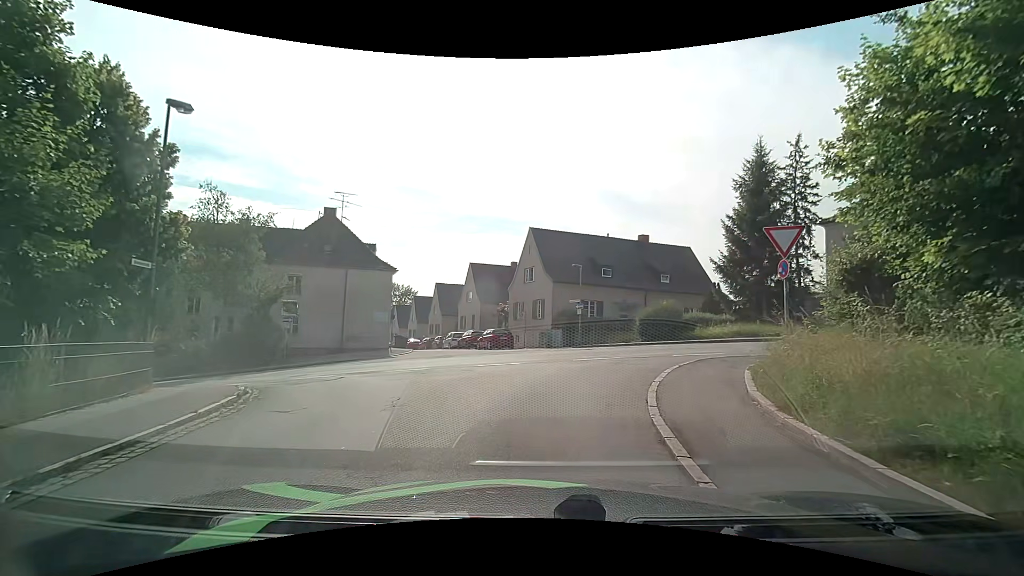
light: Day
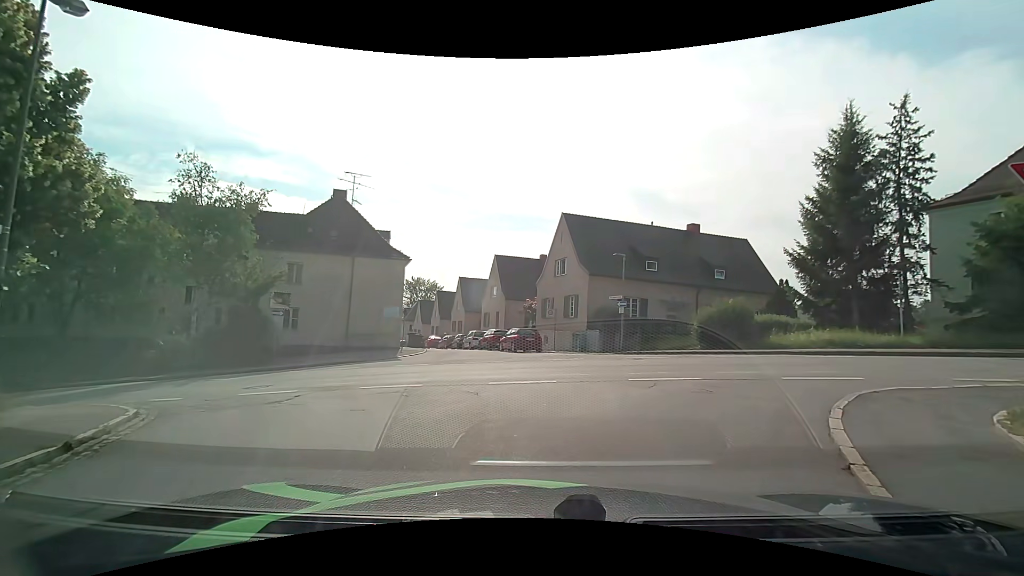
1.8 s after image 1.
(-0.1, +4.8) m; -2°
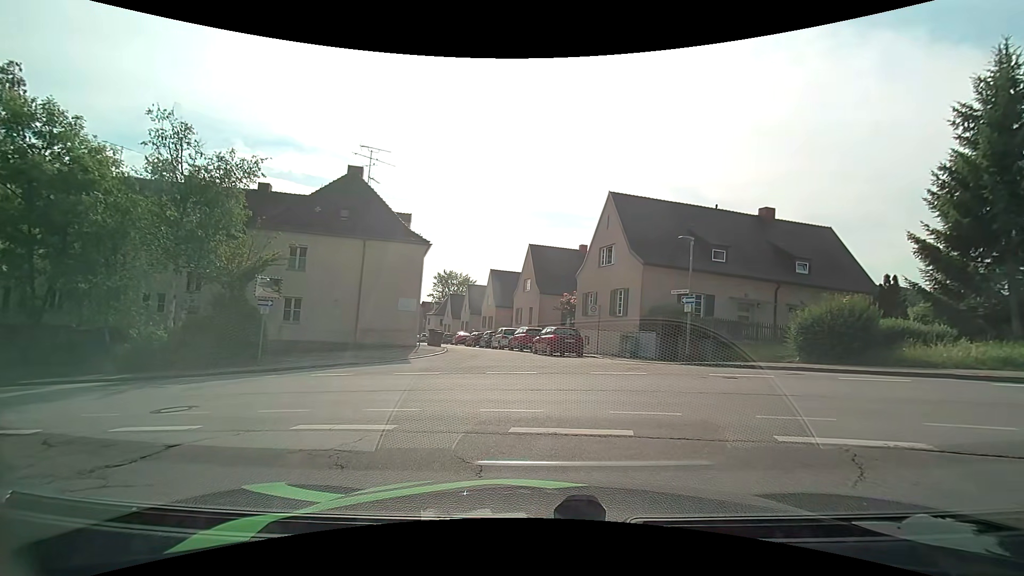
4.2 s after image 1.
(-0.2, +4.9) m; -4°
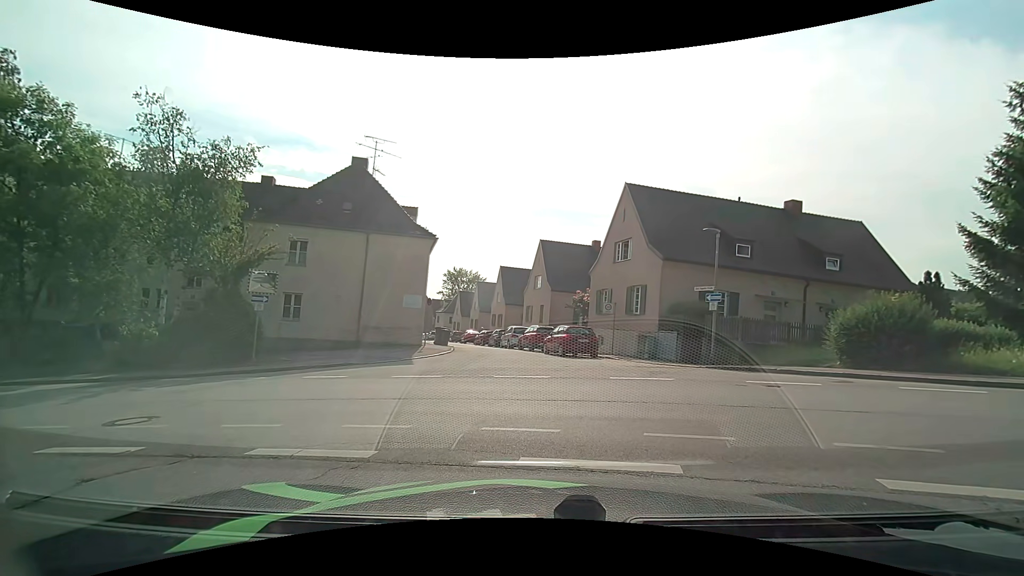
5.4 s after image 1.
(0.0, +1.4) m; 0°
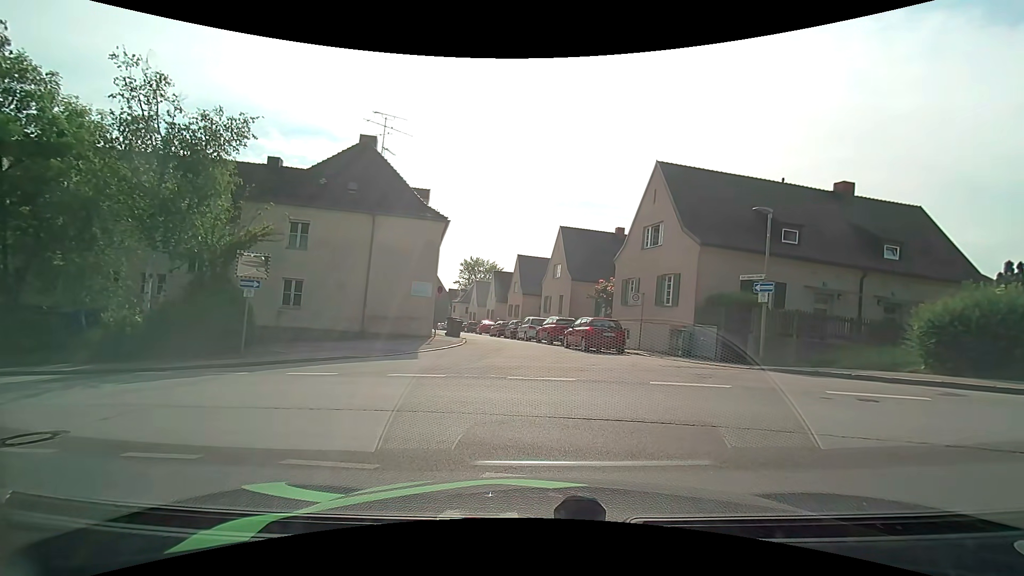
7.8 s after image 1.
(0.0, +2.2) m; 0°
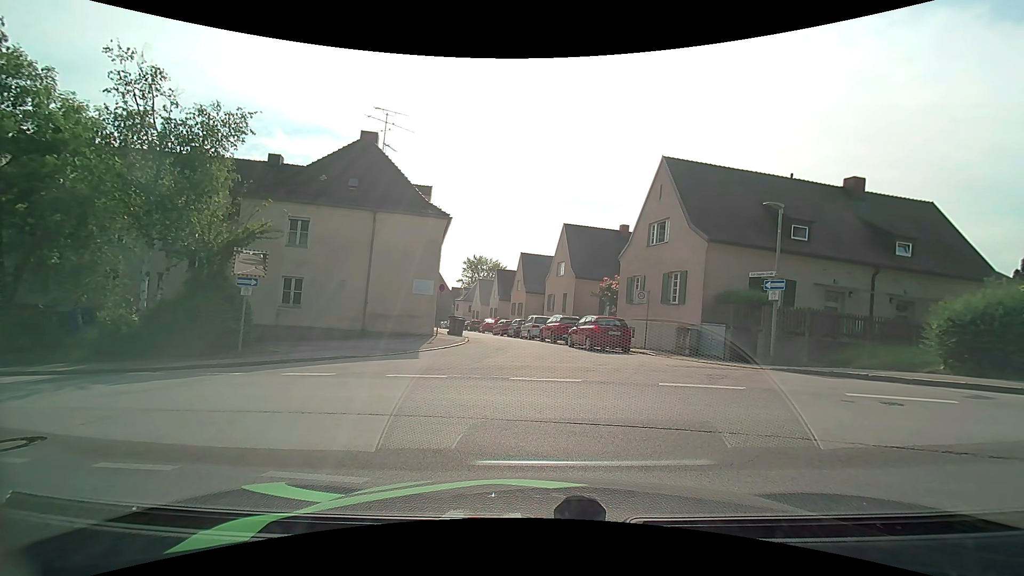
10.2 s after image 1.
(0.0, +0.5) m; 0°
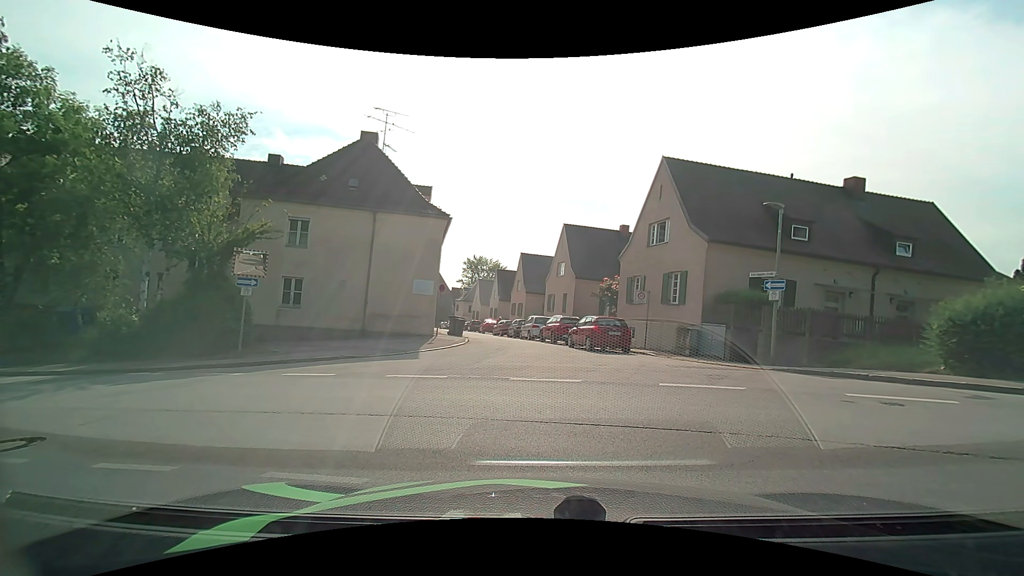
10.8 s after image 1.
(0.0, 0.0) m; 0°
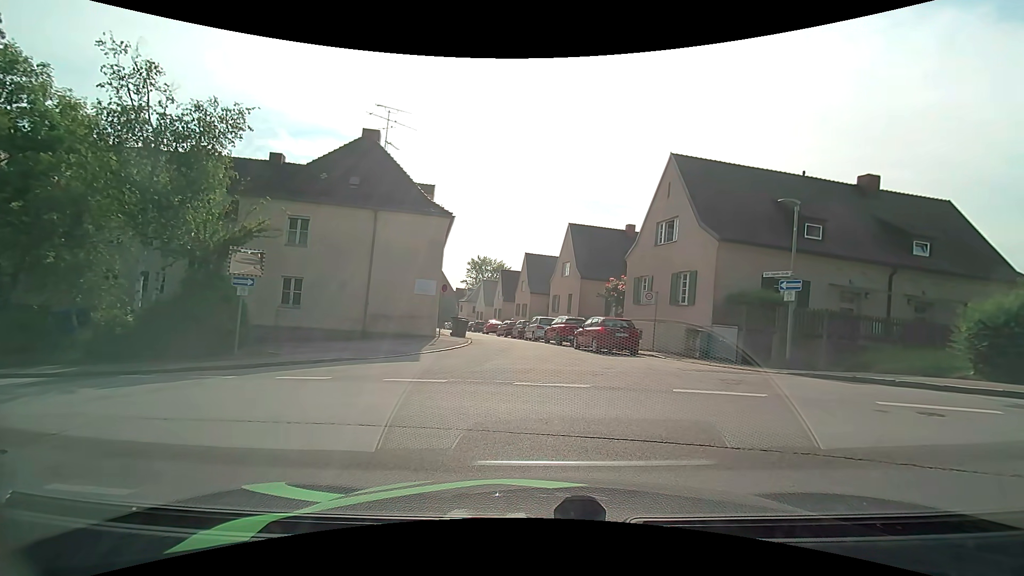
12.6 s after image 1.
(0.0, +0.6) m; 0°
